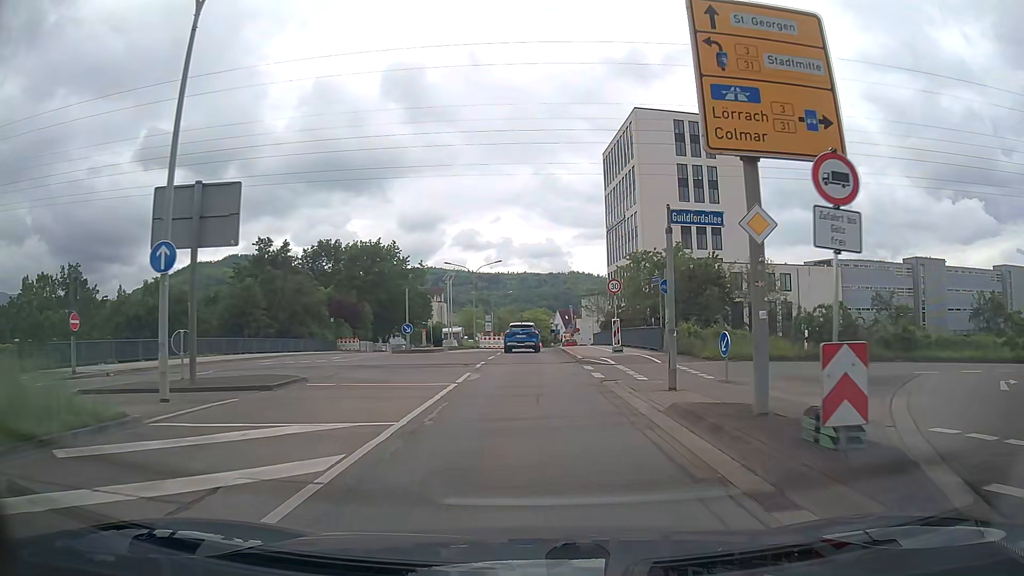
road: tertiary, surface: asphalt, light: Day
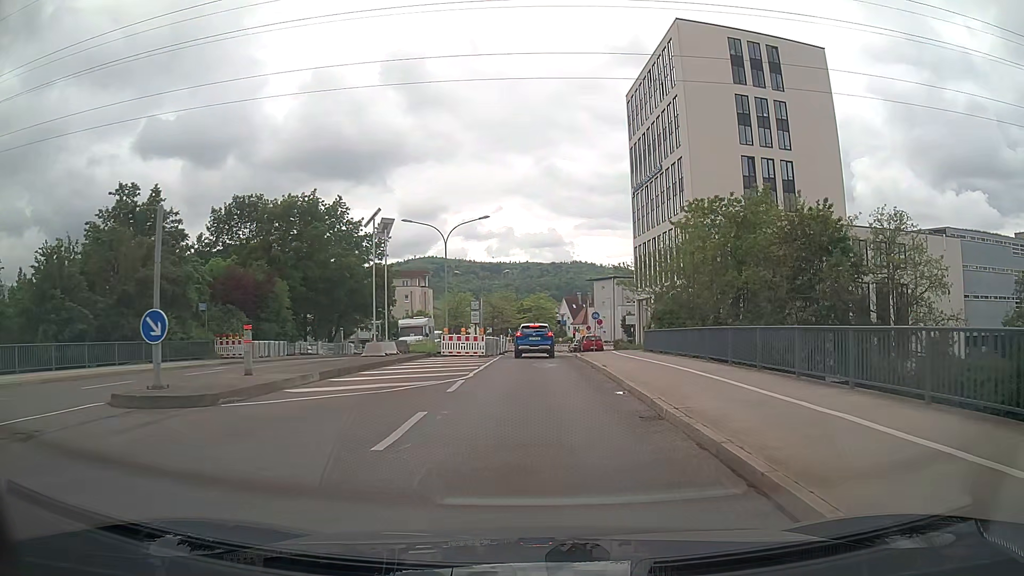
(-0.2, +26.3) m; 0°
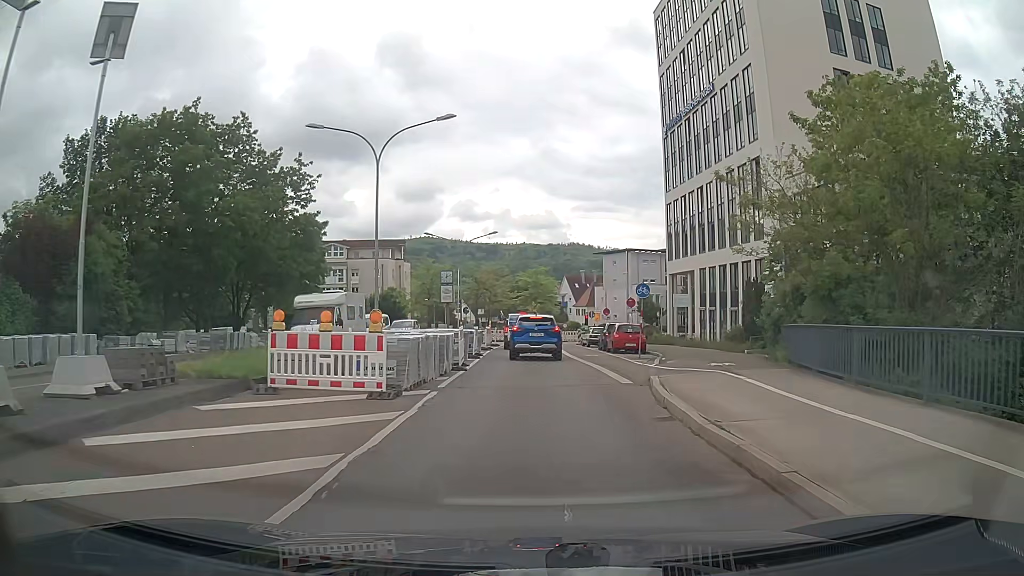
(-0.1, +21.5) m; 0°
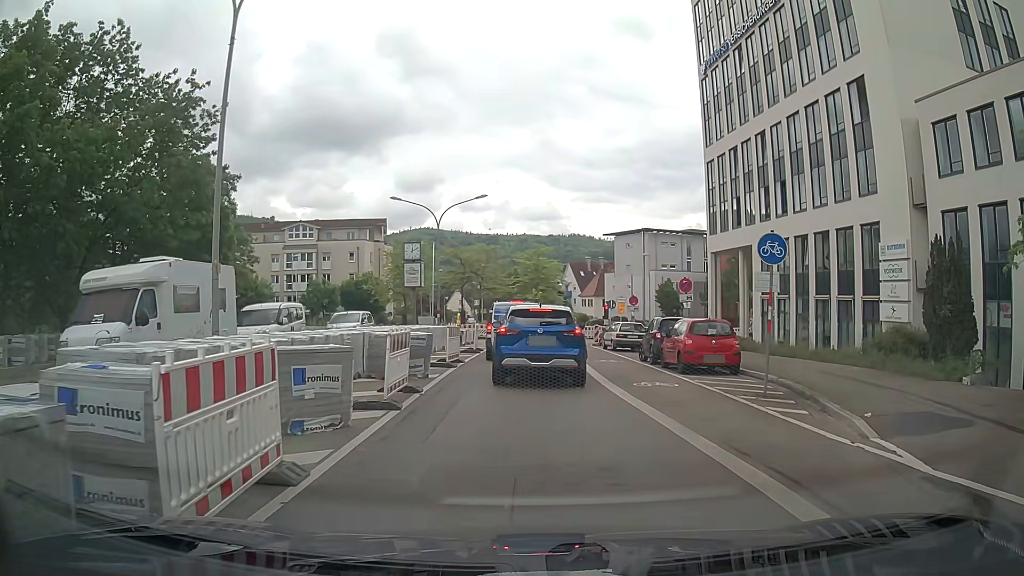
(0.0, +14.4) m; -1°
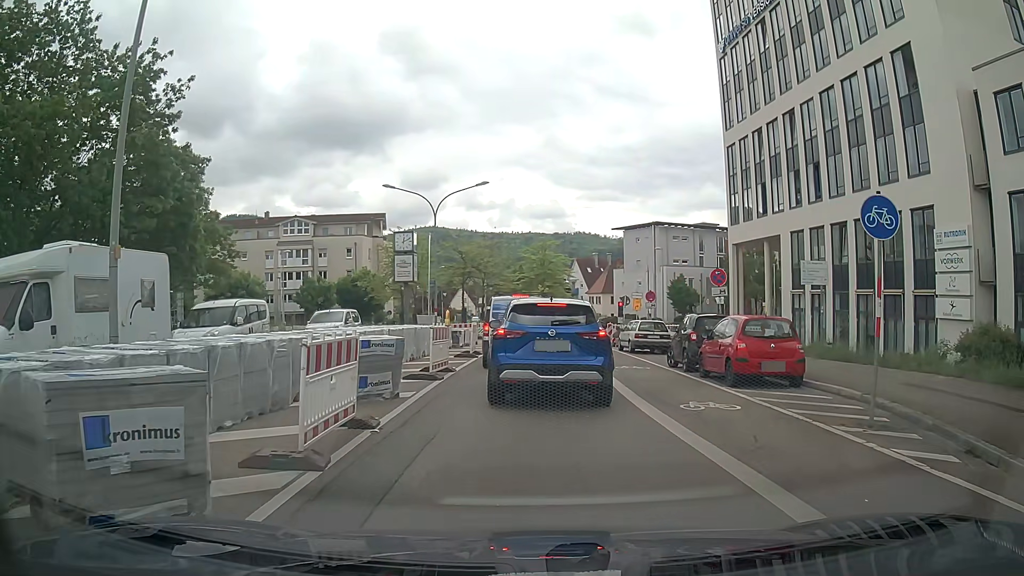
(0.0, +3.9) m; 0°
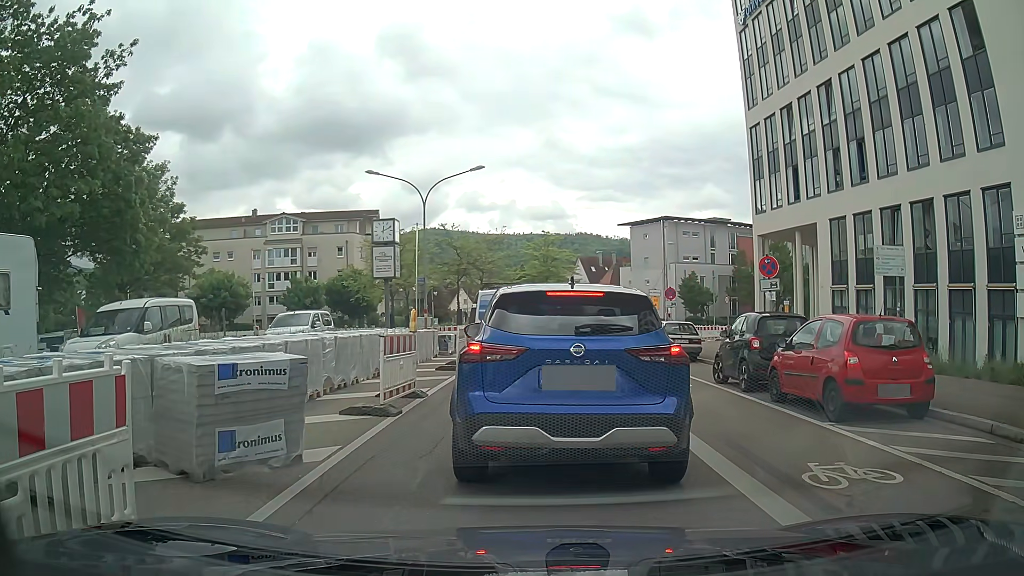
(0.0, +4.7) m; 0°
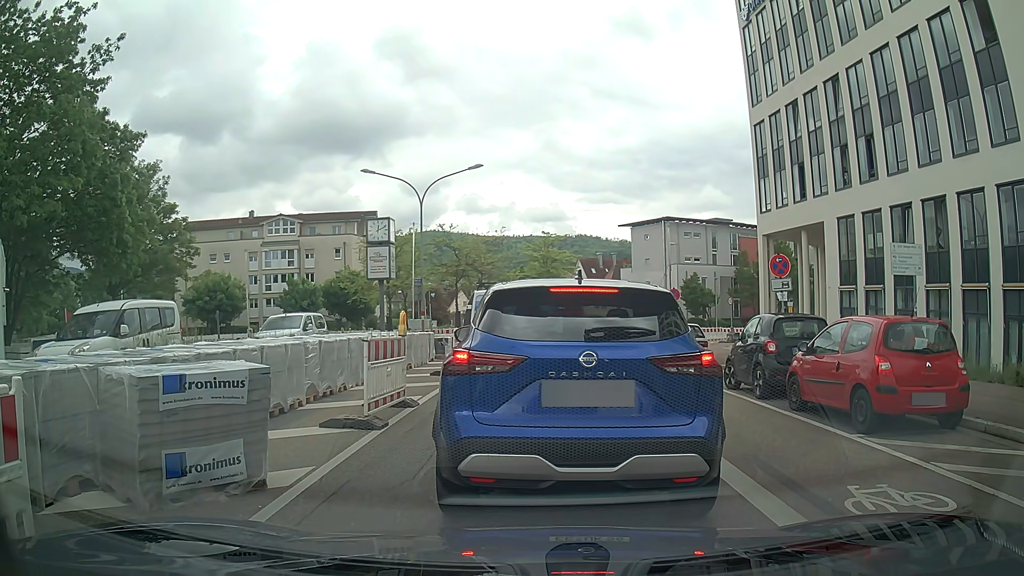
(0.0, +0.9) m; 0°
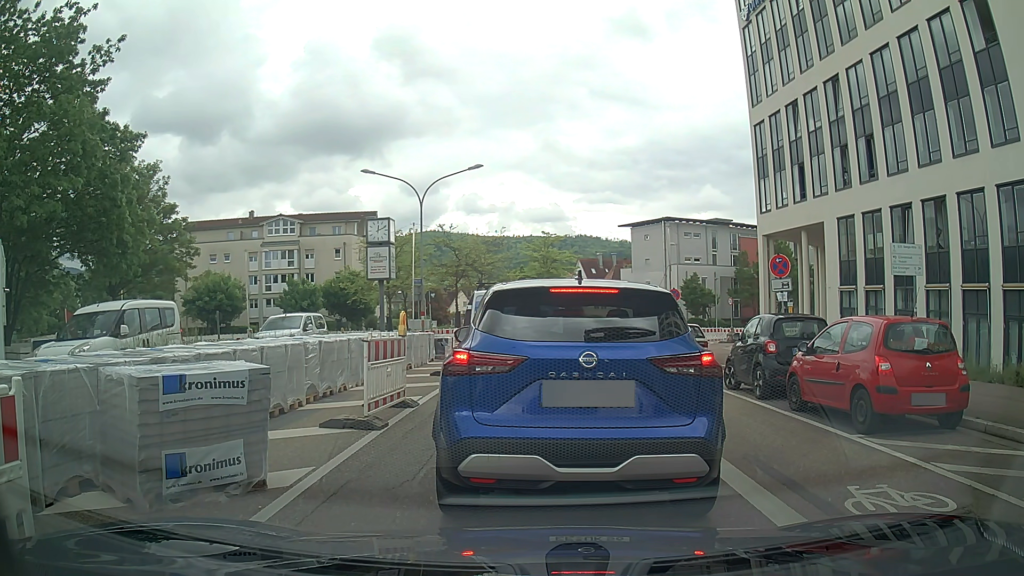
(0.0, +0.1) m; 0°
